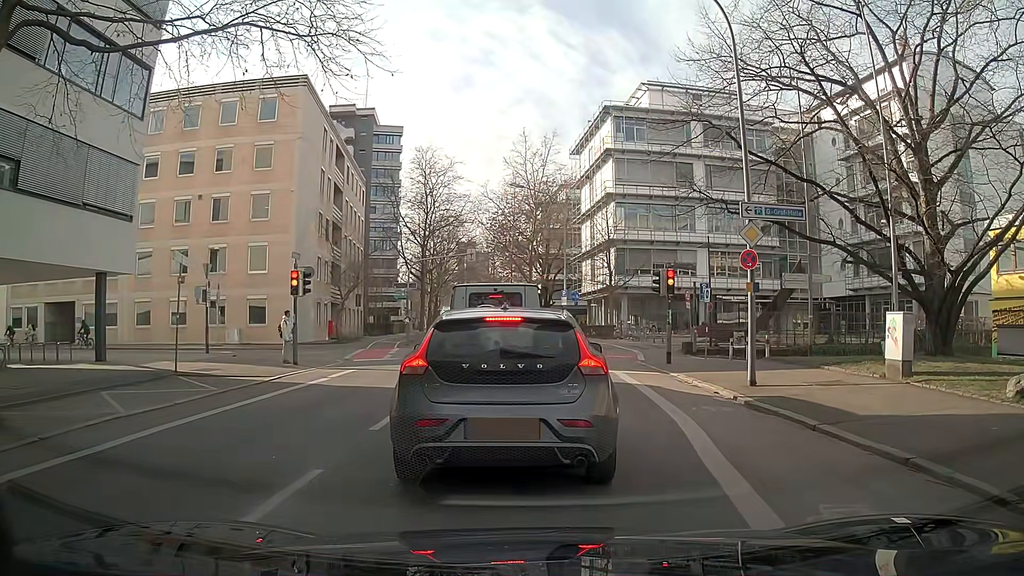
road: secondary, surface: asphalt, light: Day
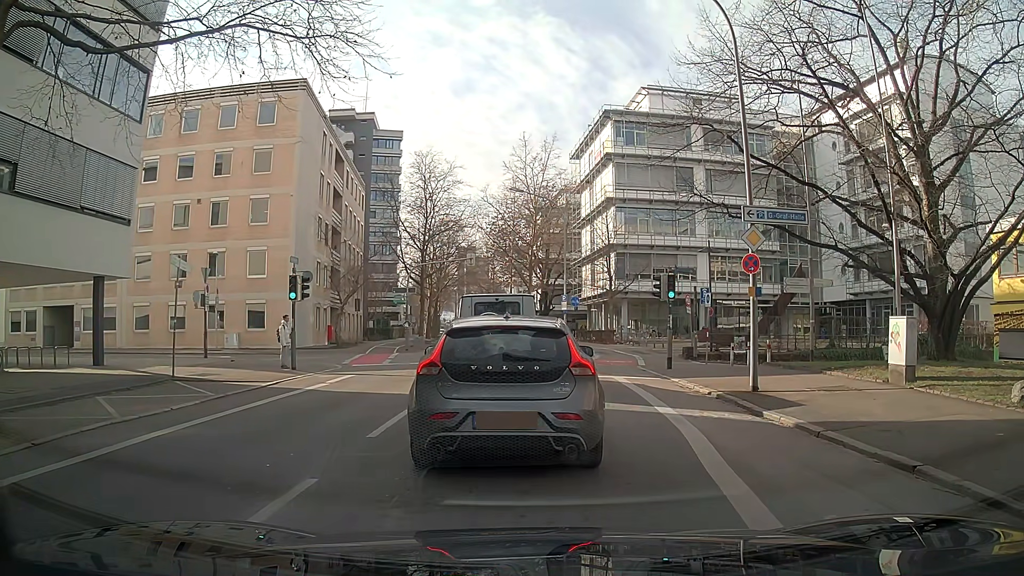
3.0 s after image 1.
(0.0, +0.2) m; 0°
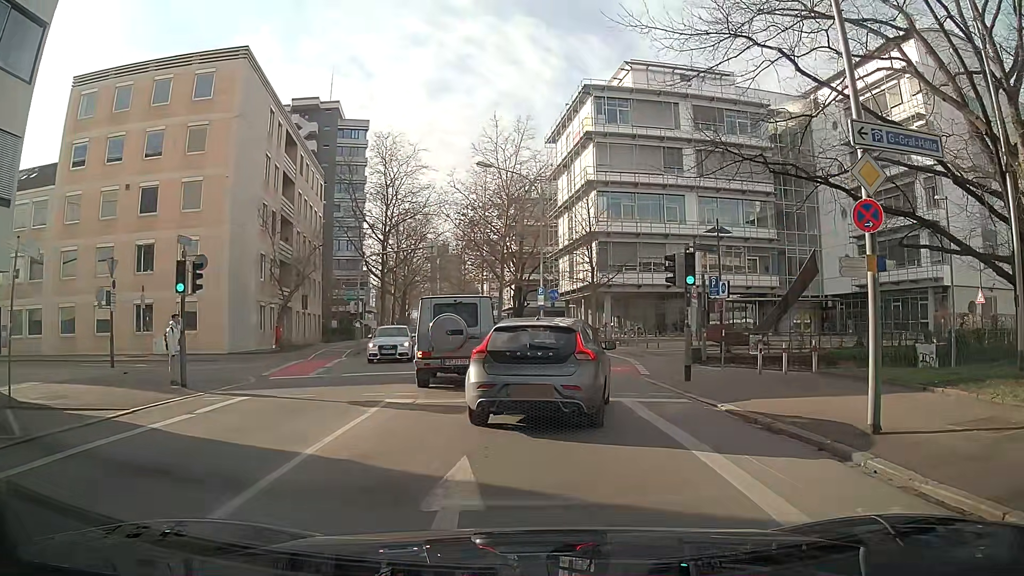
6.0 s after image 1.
(+0.1, +6.5) m; +1°
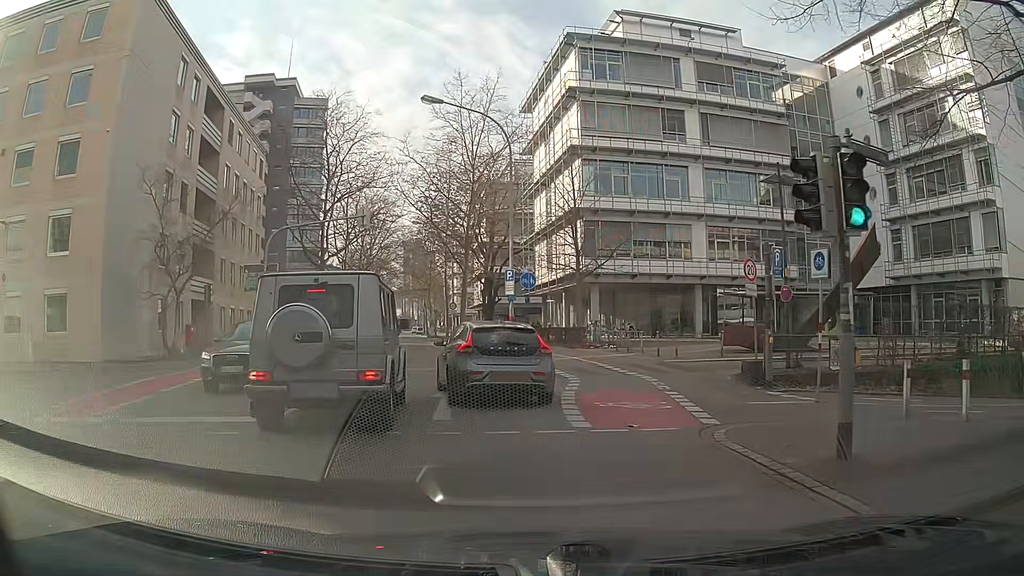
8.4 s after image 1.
(-0.2, +10.3) m; +3°
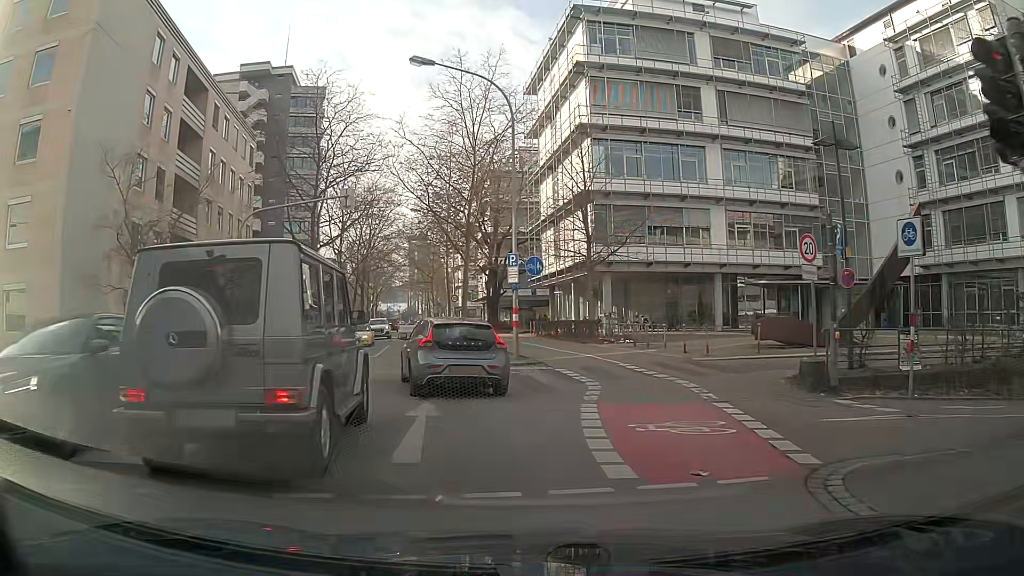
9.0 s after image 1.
(-0.1, +3.5) m; -2°
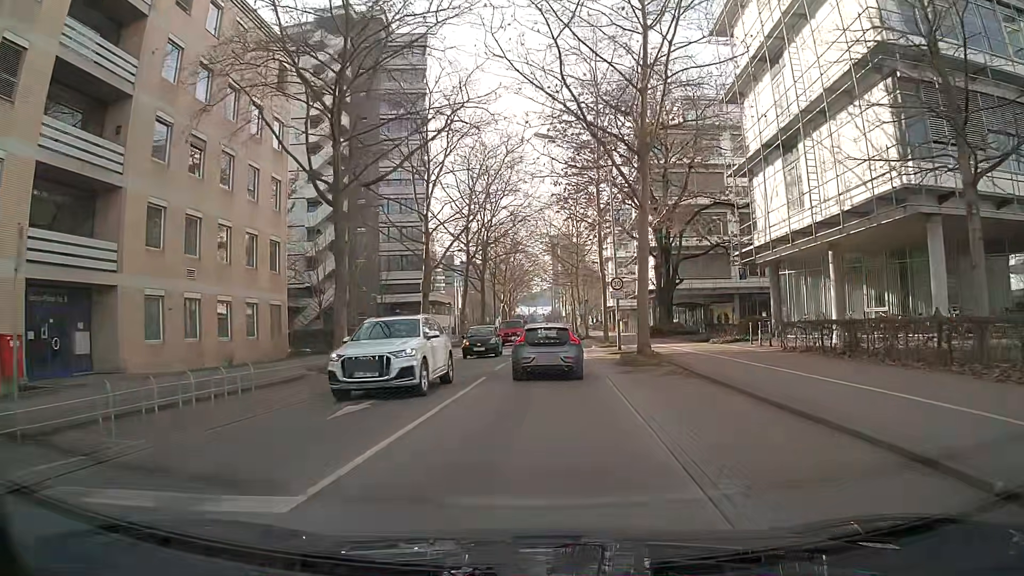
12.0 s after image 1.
(-2.8, +22.2) m; -10°
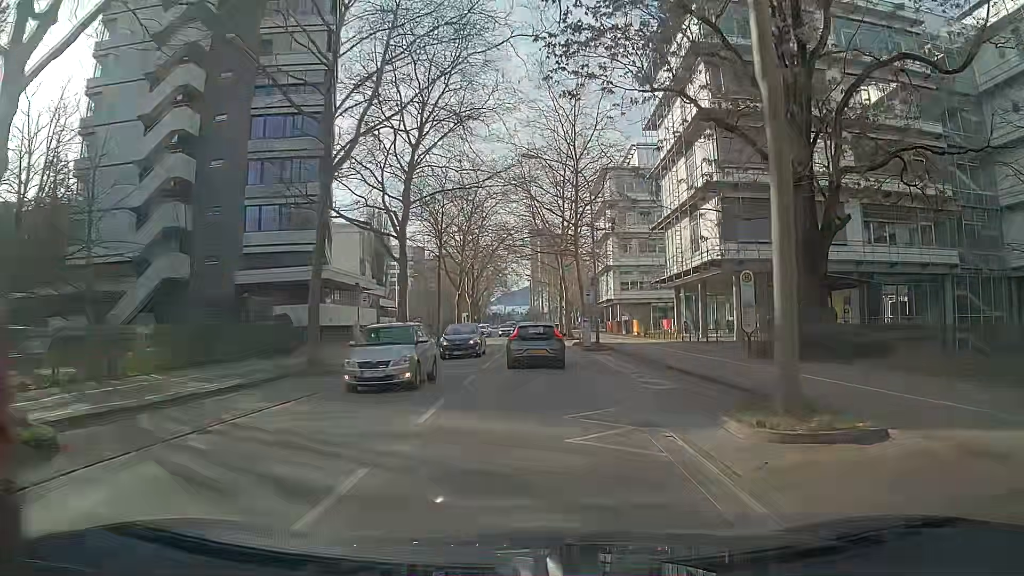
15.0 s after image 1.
(+0.5, +30.3) m; +1°
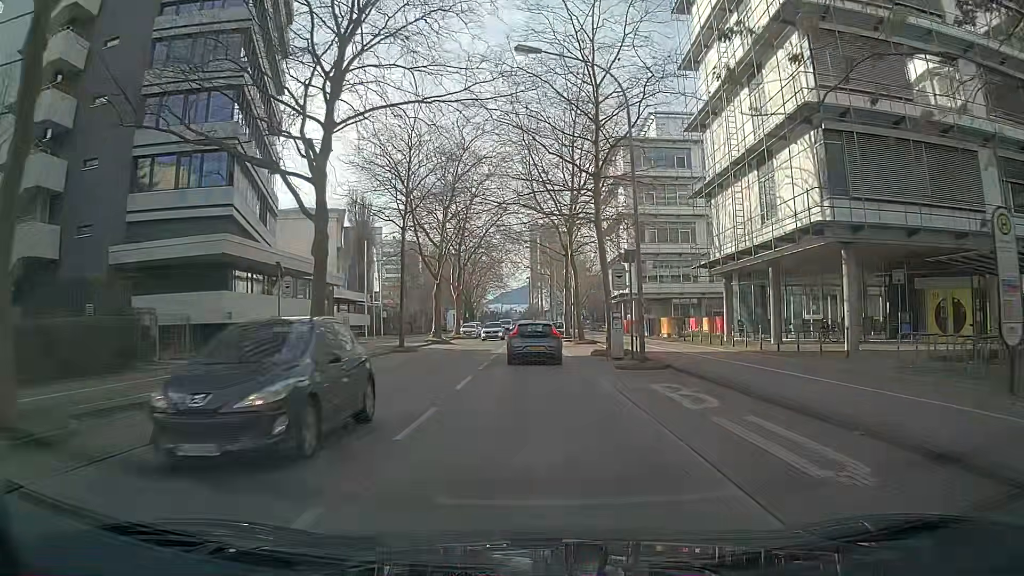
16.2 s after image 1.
(-0.1, +13.6) m; 0°
